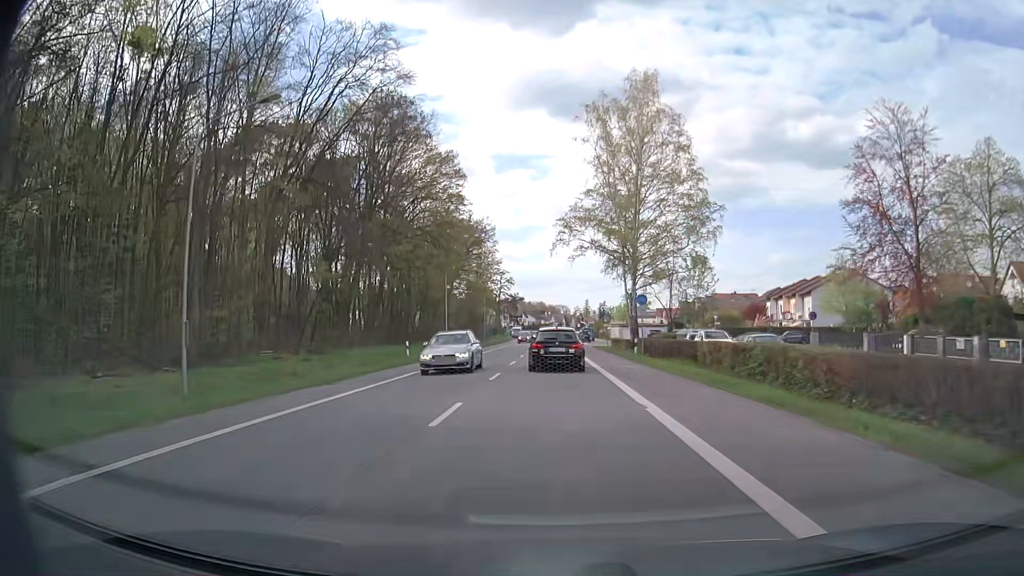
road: primary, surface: asphalt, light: Day
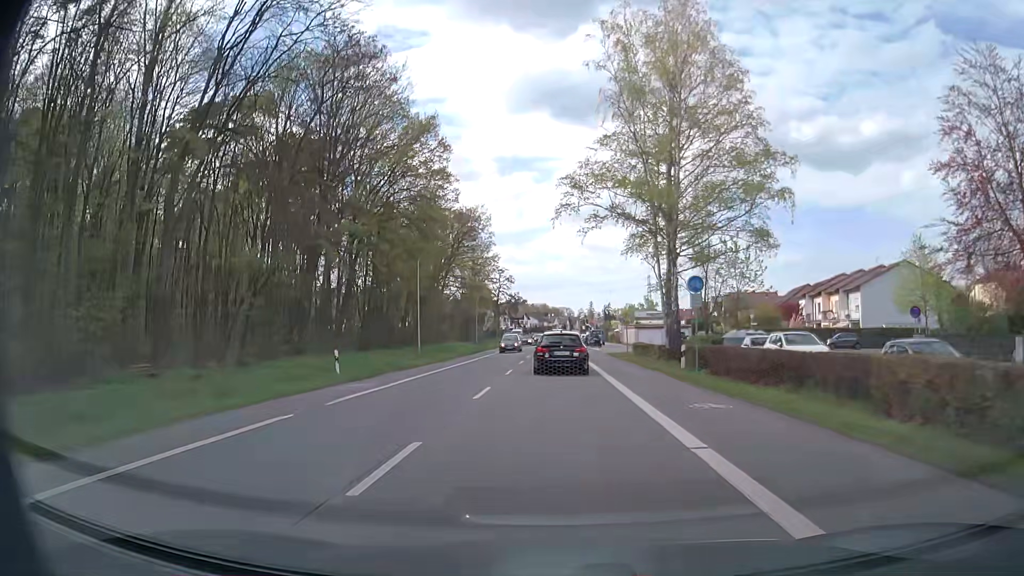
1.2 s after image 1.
(0.0, +13.2) m; 0°
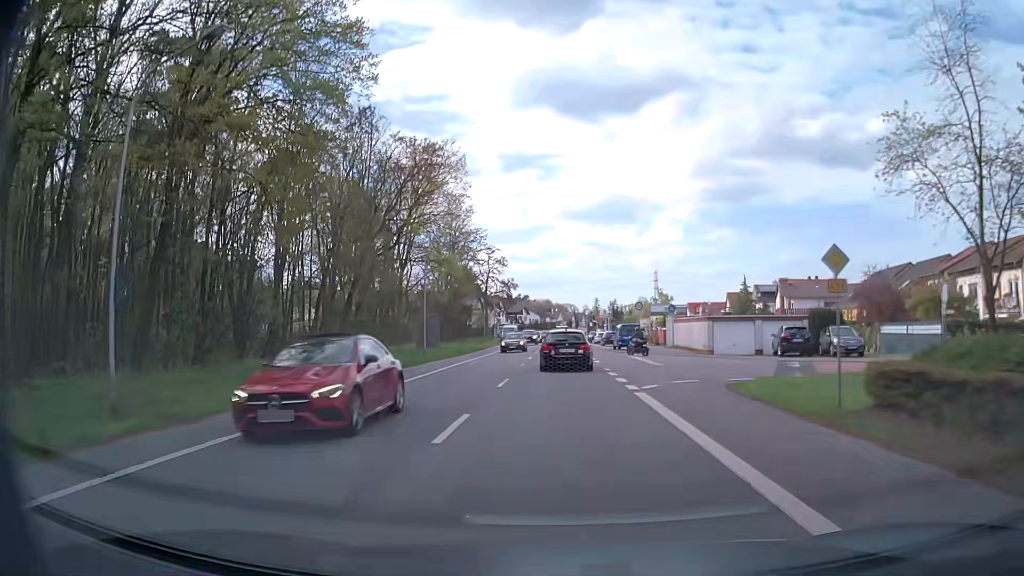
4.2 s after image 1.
(-0.3, +33.1) m; 0°
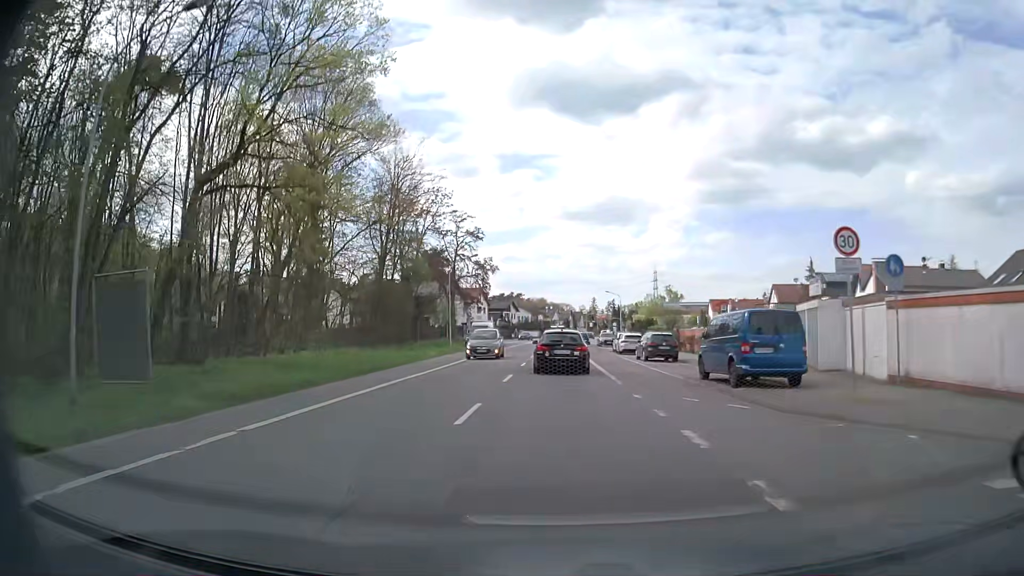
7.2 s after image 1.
(+0.1, +34.4) m; 0°
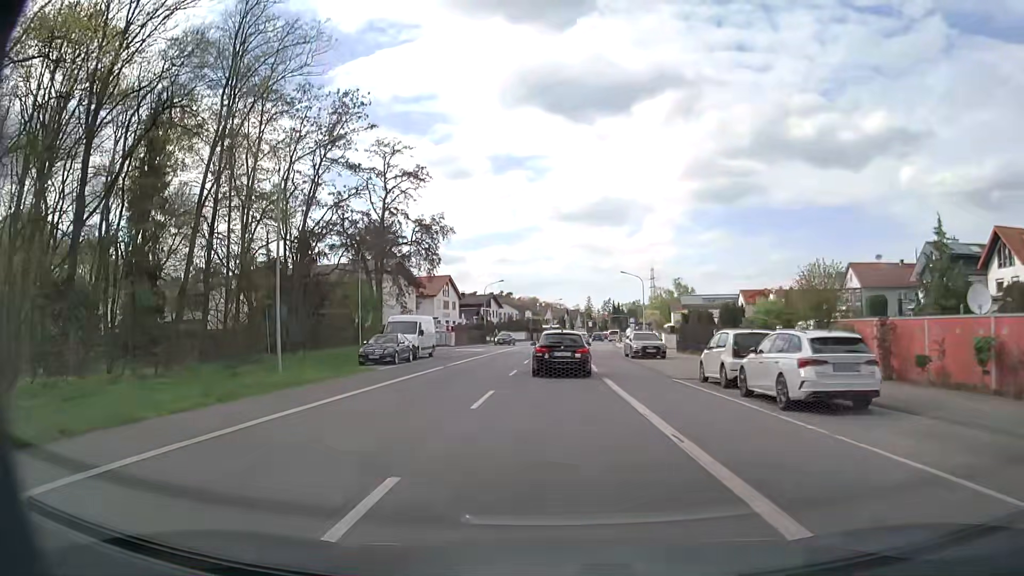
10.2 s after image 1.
(+0.1, +33.6) m; +1°
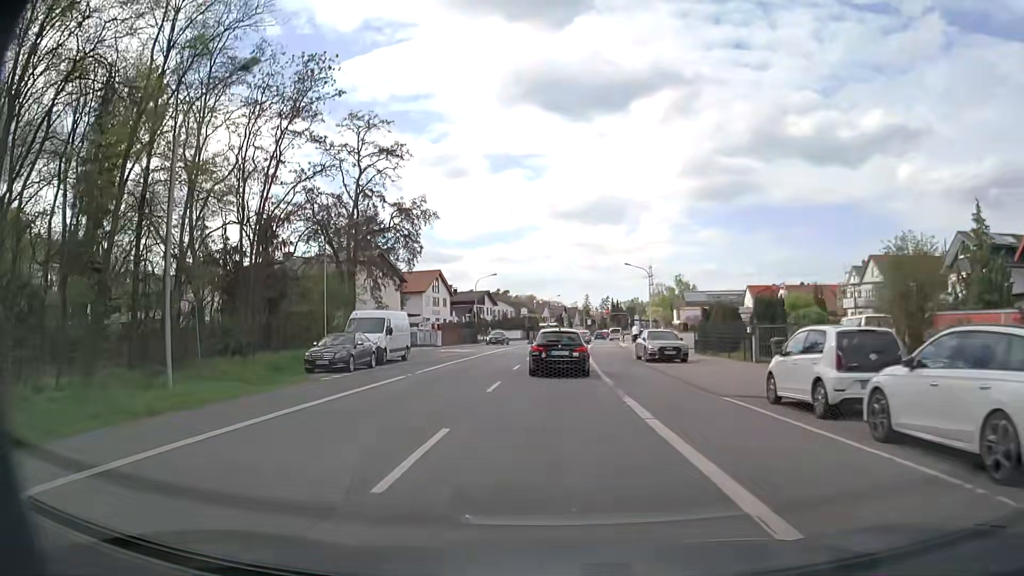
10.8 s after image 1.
(0.0, +6.6) m; 0°
